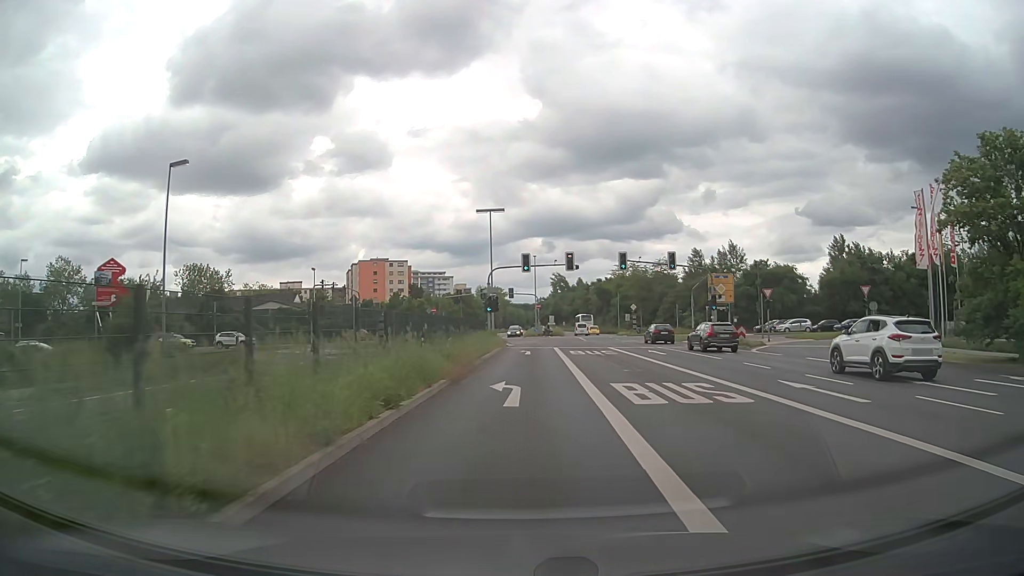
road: primary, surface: asphalt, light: Day
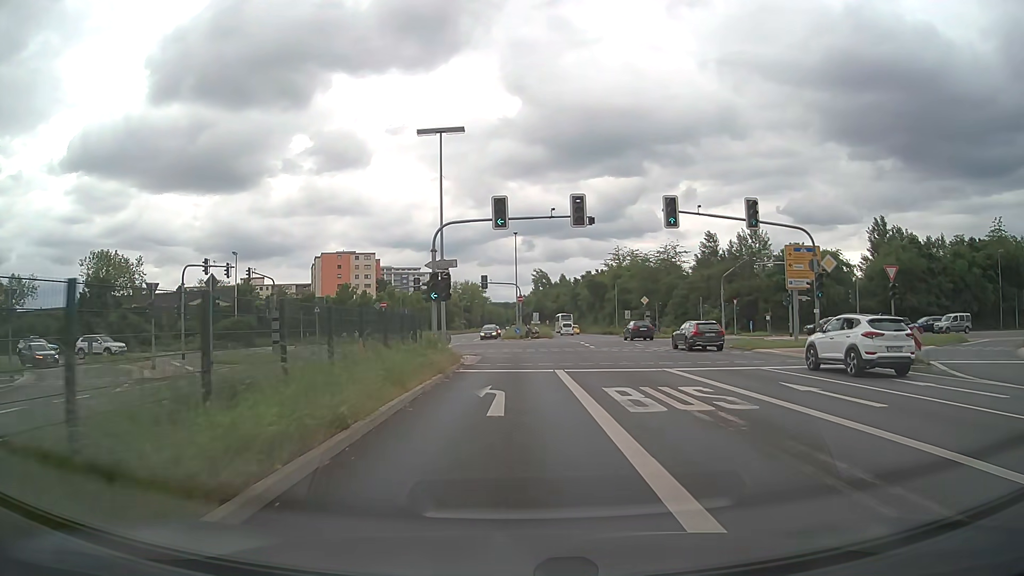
(+0.5, +20.9) m; +2°
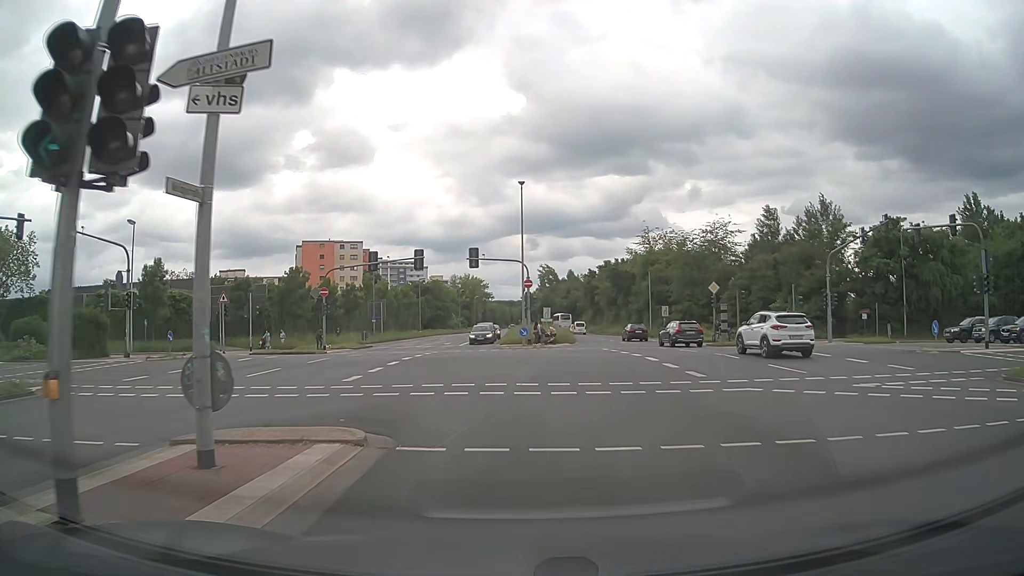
(-0.1, +22.7) m; -1°
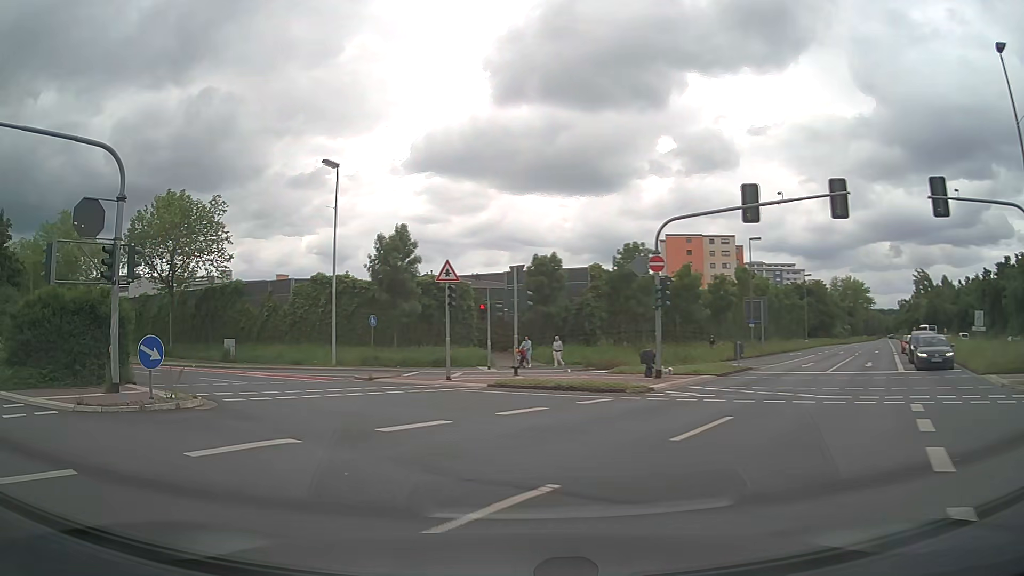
(-3.8, +22.6) m; -30°
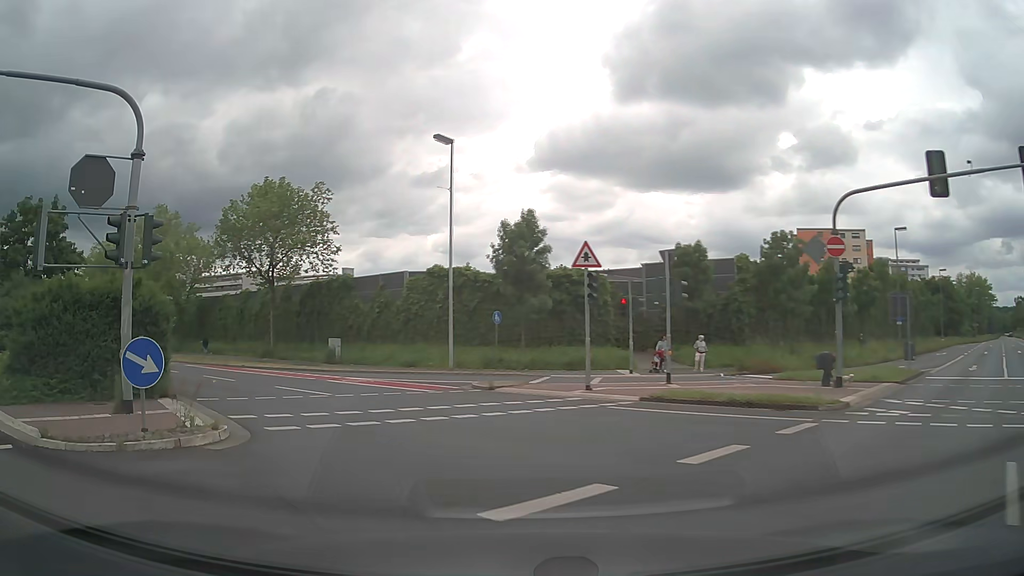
(-0.4, +4.4) m; -11°
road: secondary
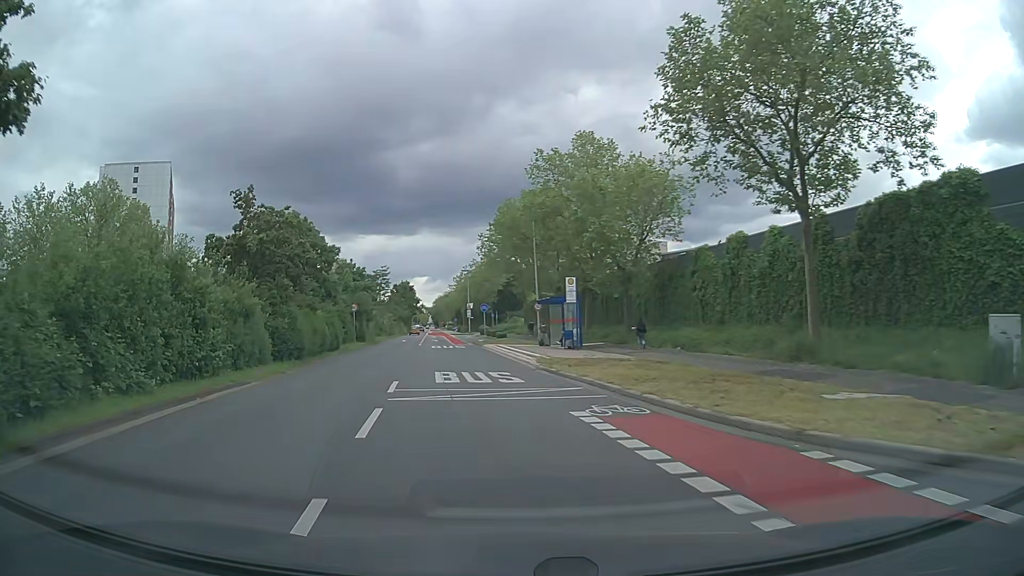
(-10.2, +23.7) m; -41°
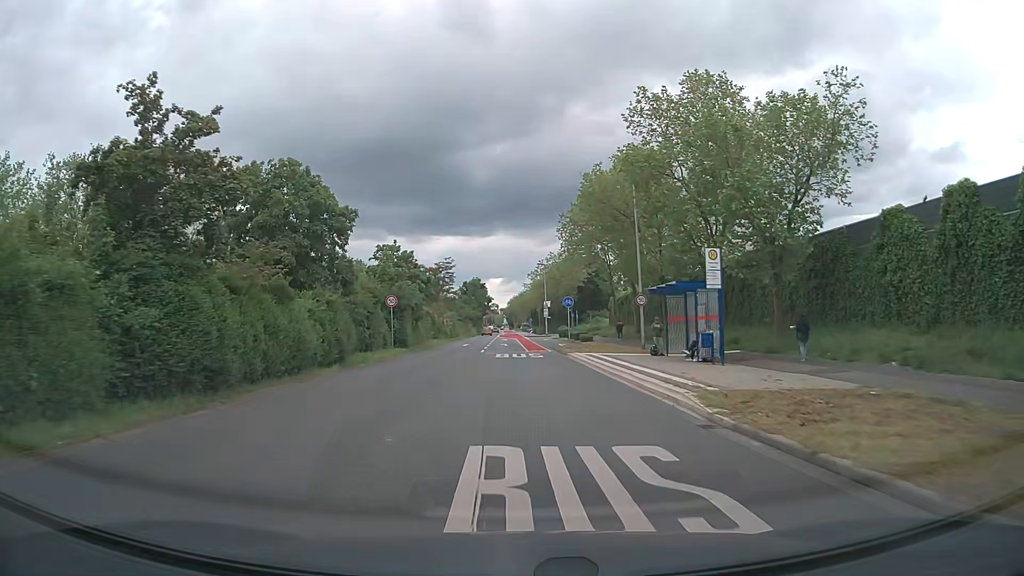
(-1.1, +13.2) m; -7°
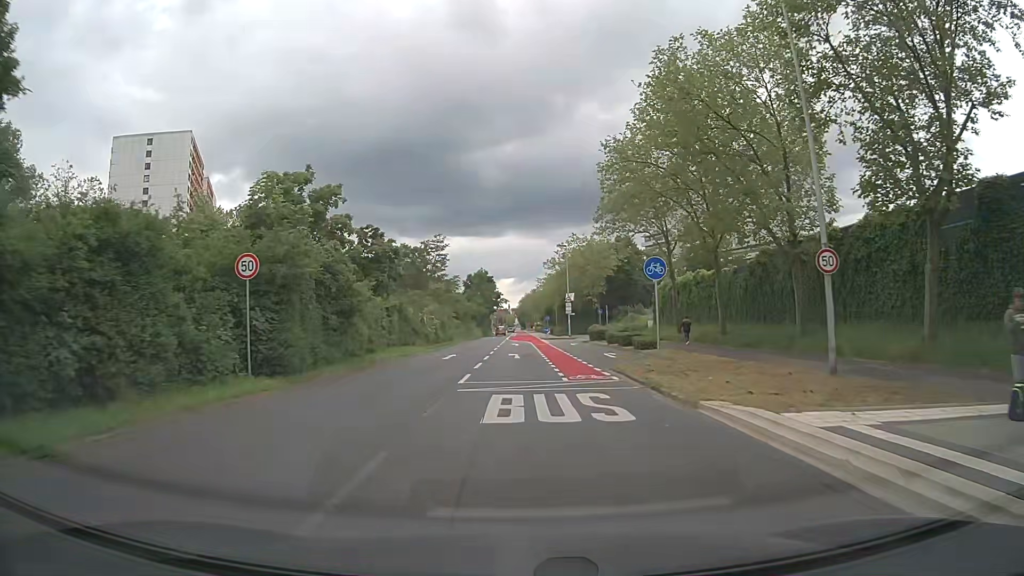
(-0.3, +21.6) m; -1°
